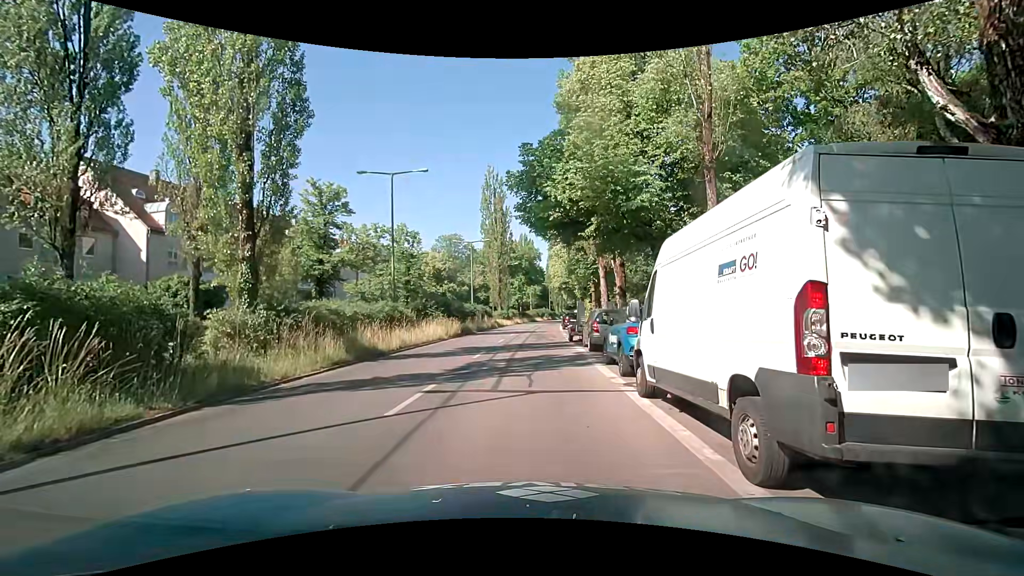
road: secondary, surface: asphalt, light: Day
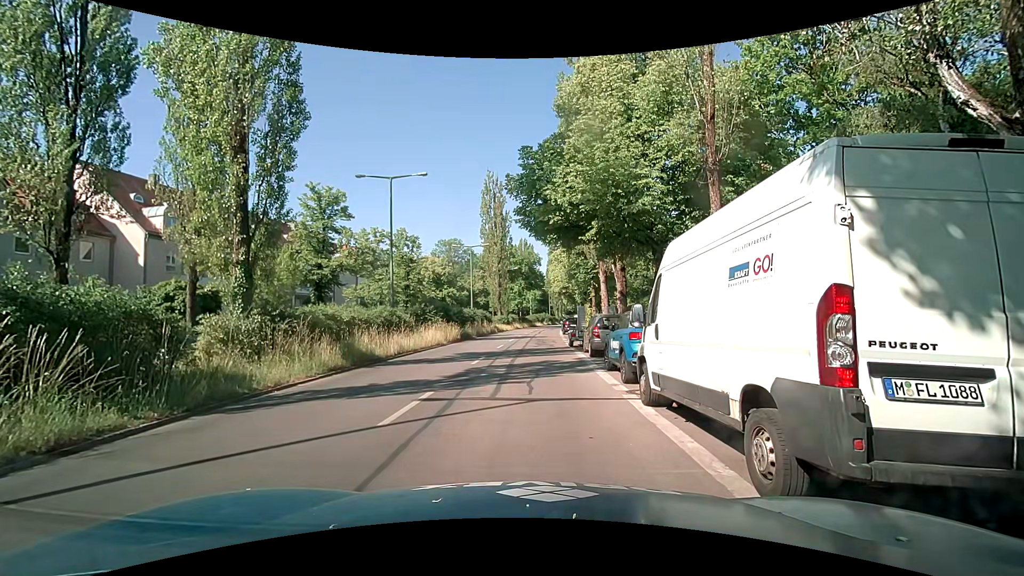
(0.0, +0.3) m; 0°
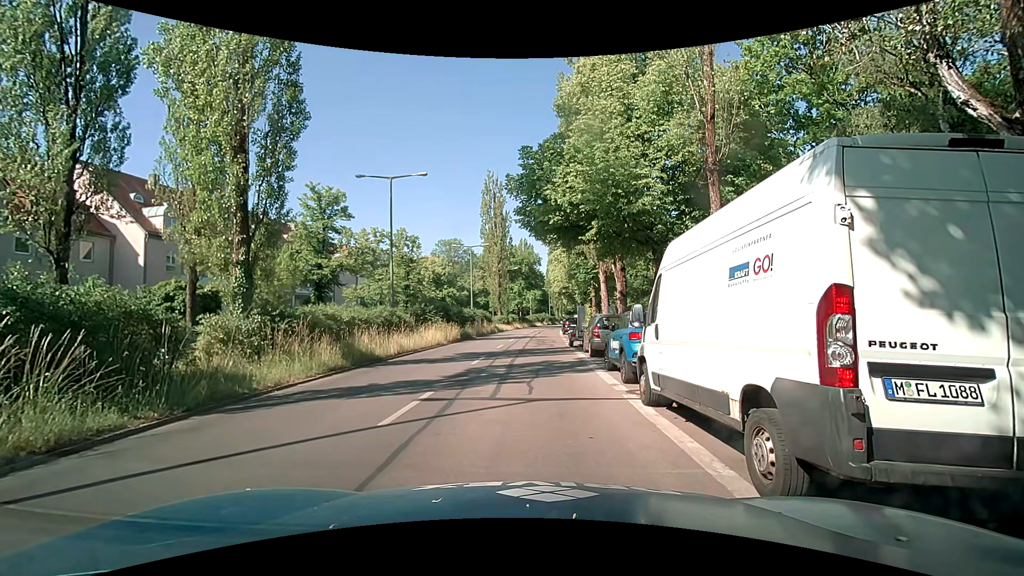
(0.0, 0.0) m; 0°
